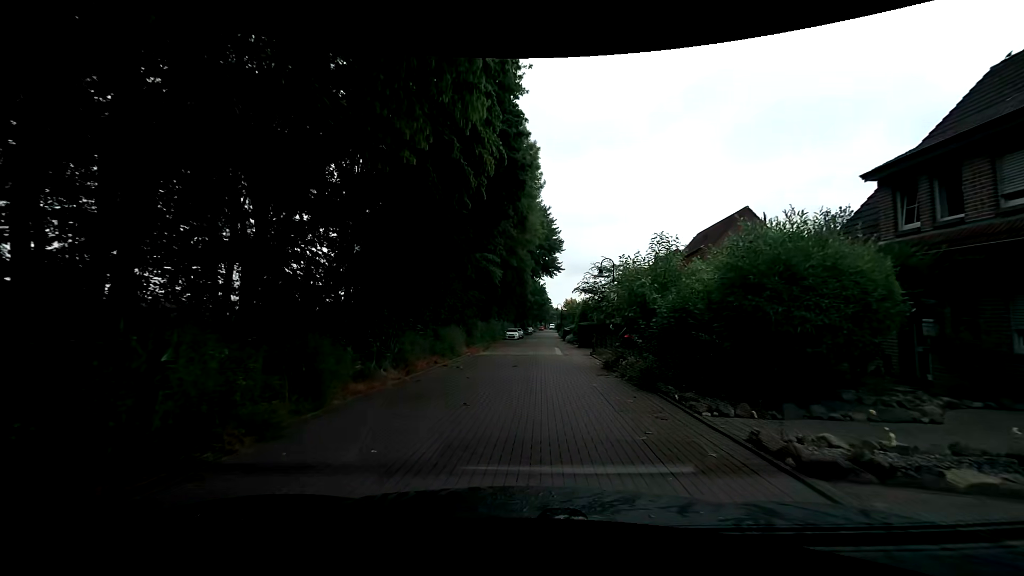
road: residential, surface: paving_stones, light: Day
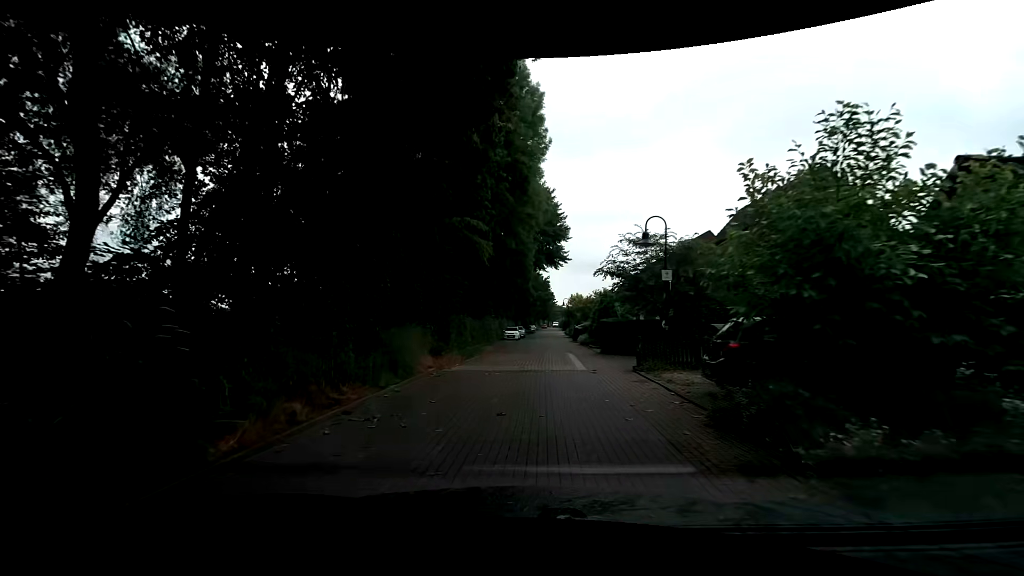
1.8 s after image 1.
(+0.2, +9.3) m; 0°
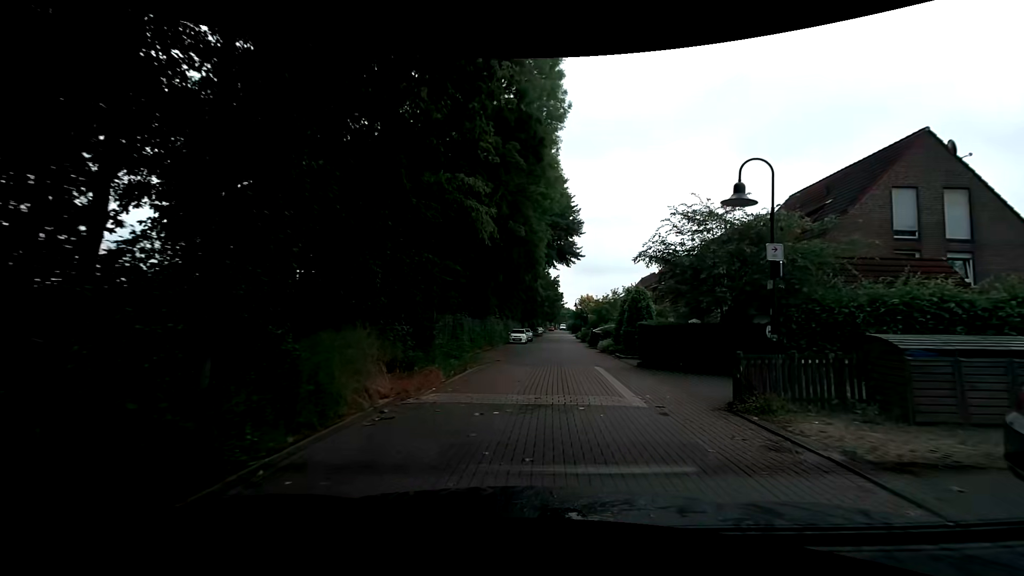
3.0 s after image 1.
(-0.1, +5.9) m; 0°
